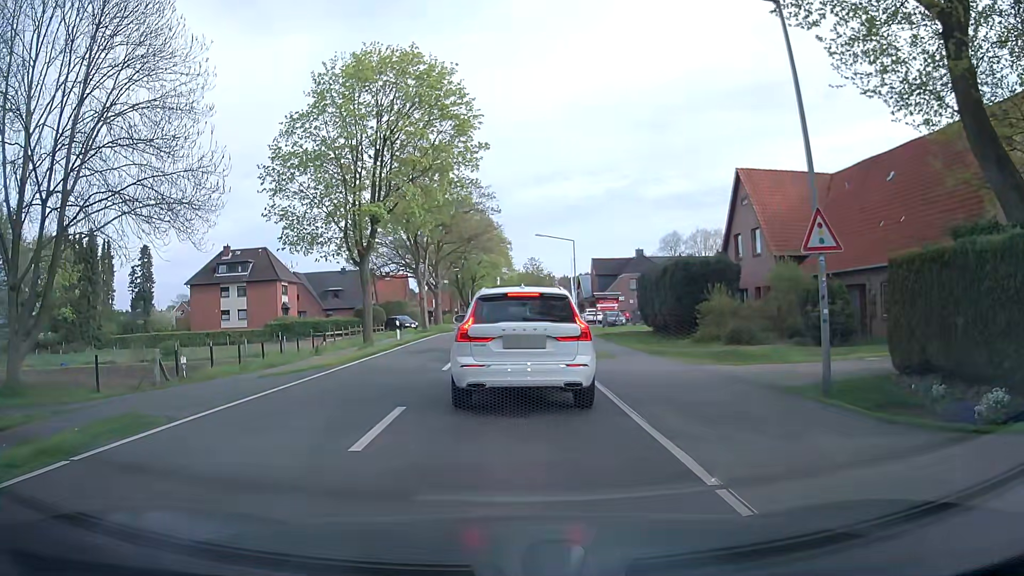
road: tertiary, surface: asphalt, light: Day
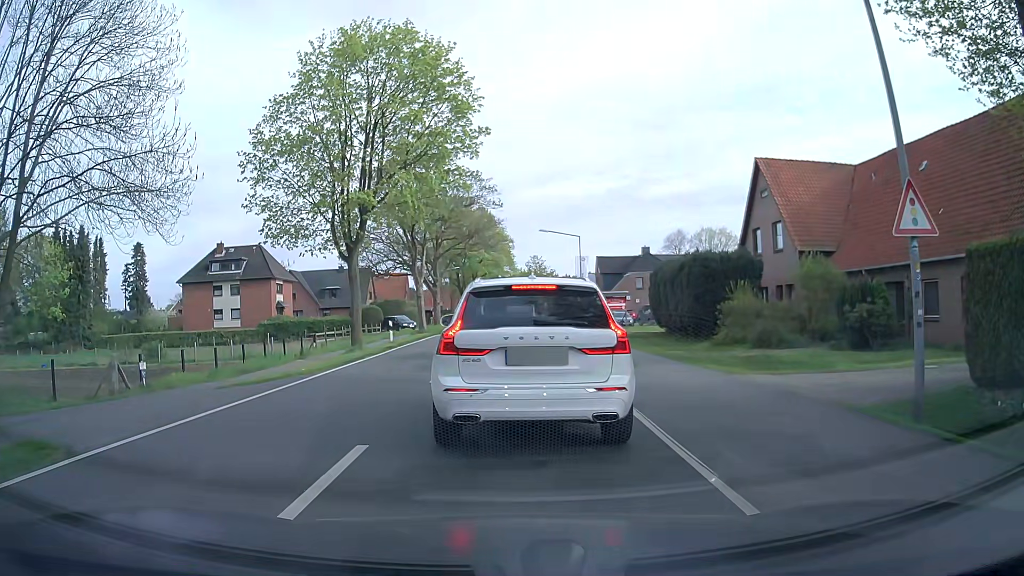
(0.0, +2.6) m; -2°
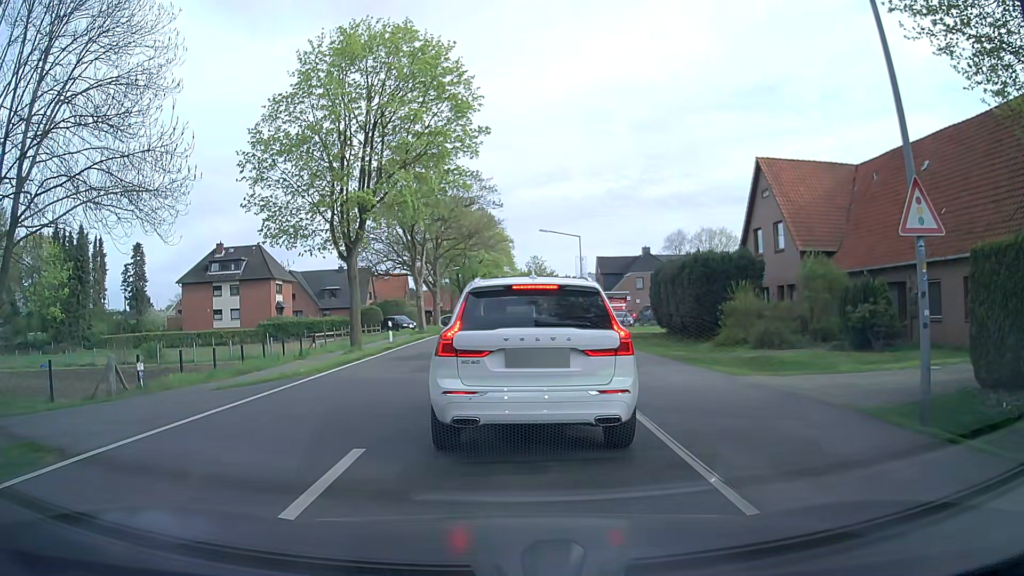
(0.0, +0.2) m; 0°
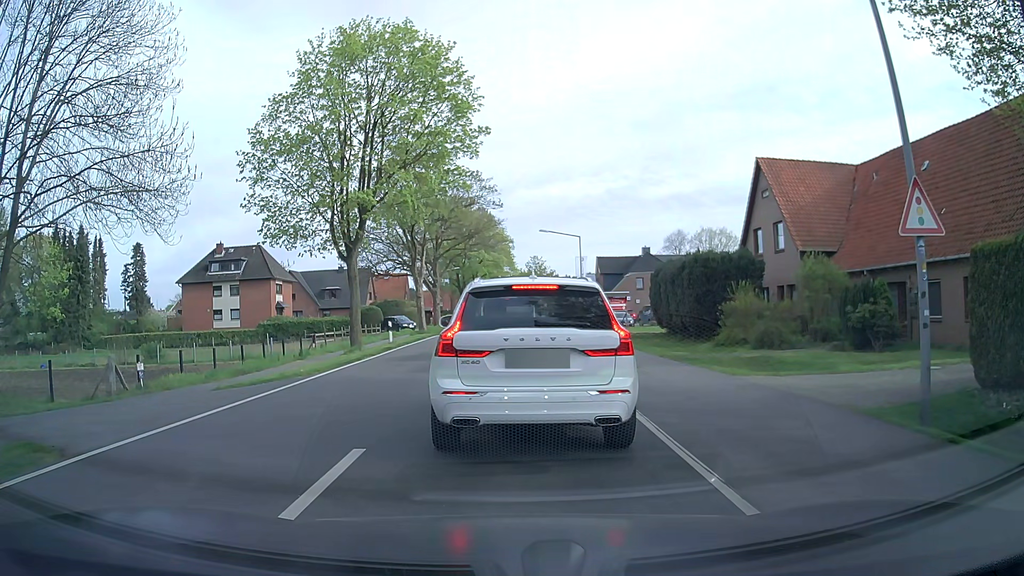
(0.0, 0.0) m; 0°
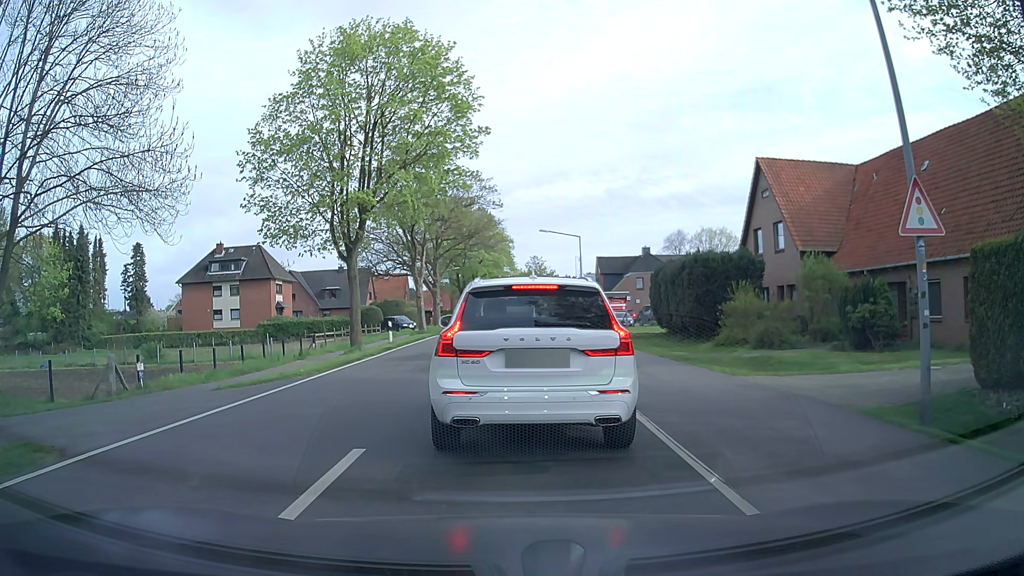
(0.0, 0.0) m; 0°
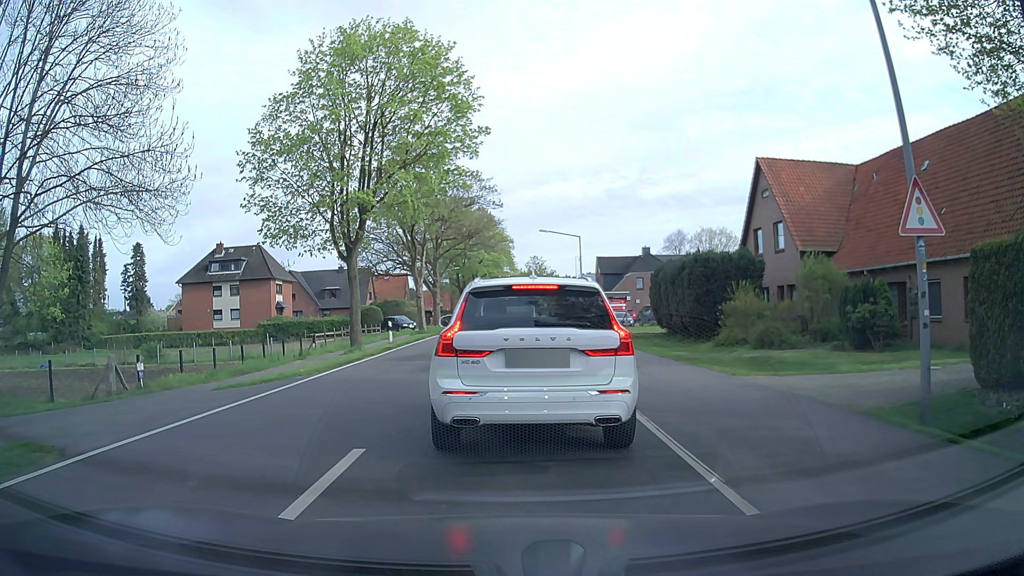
(0.0, 0.0) m; 0°
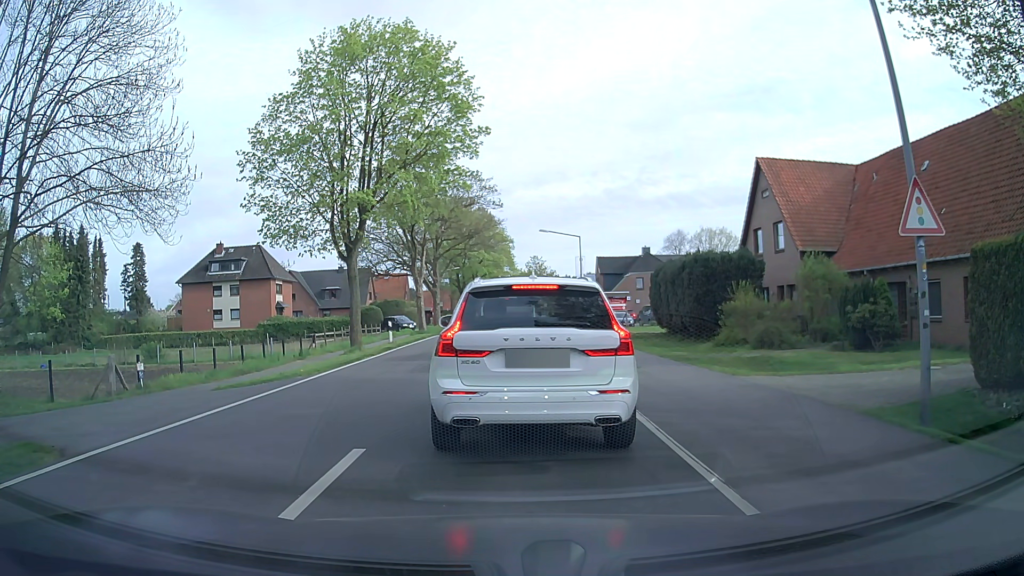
(0.0, 0.0) m; 0°
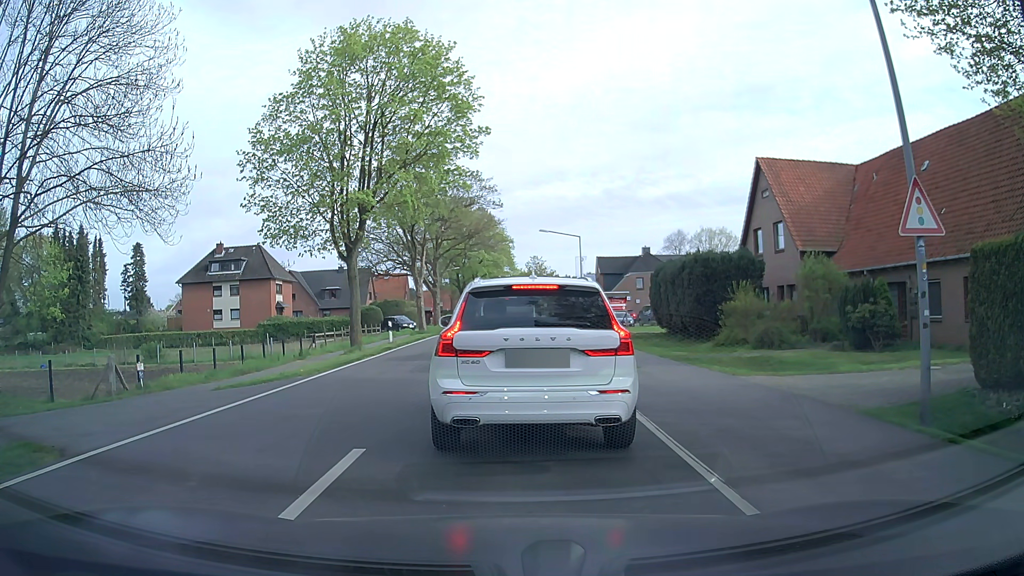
(0.0, 0.0) m; 0°
(+1, +10) (+1, +20) (+2, +30) (+3, +40) (+4, +50) (+4, +60) (+5, +70) (+6, +80) (+7, +90) (+7, +100) m
